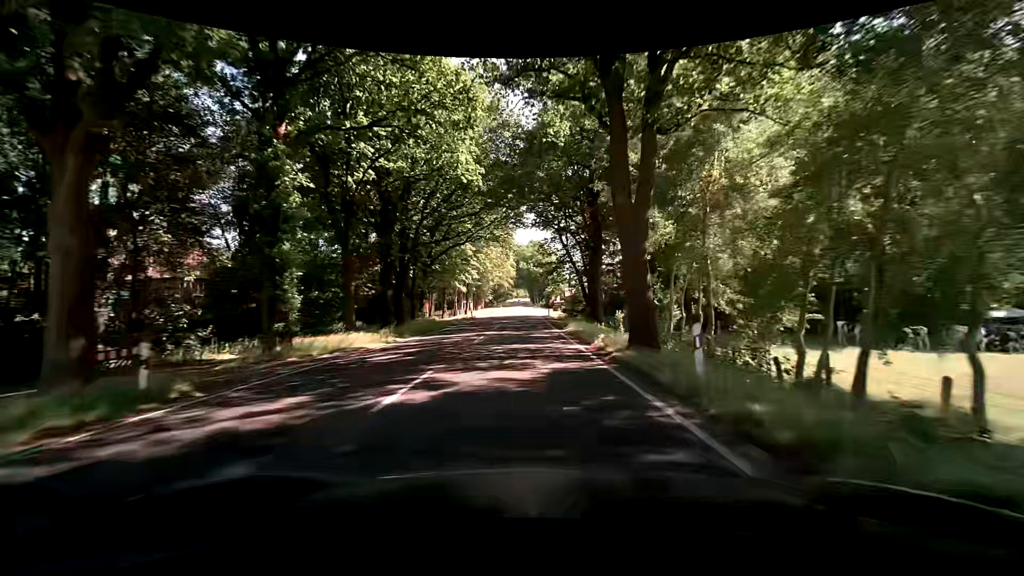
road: primary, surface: asphalt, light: Day
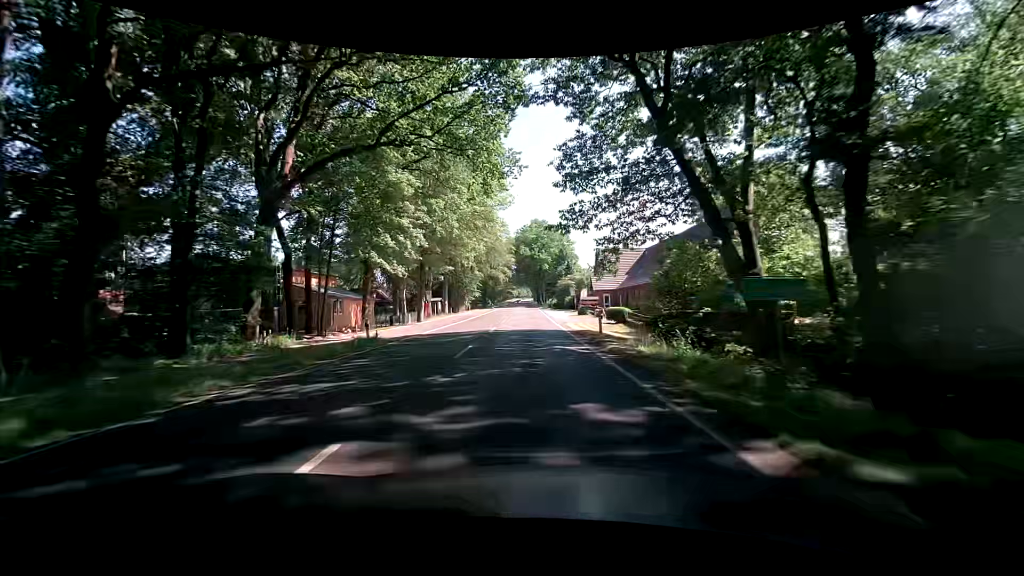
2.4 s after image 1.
(+0.1, +42.8) m; 0°
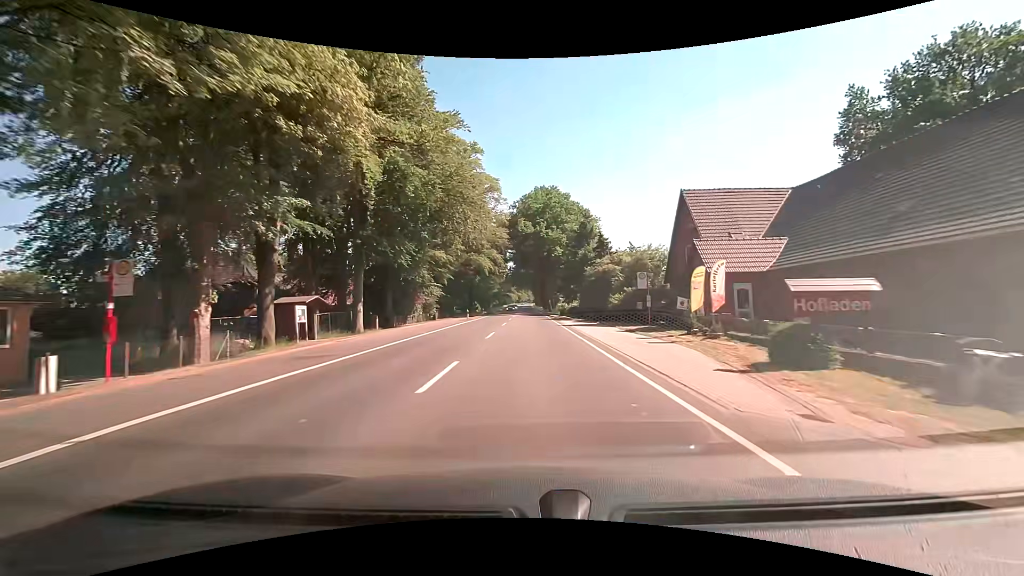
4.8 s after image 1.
(-0.2, +42.3) m; 0°
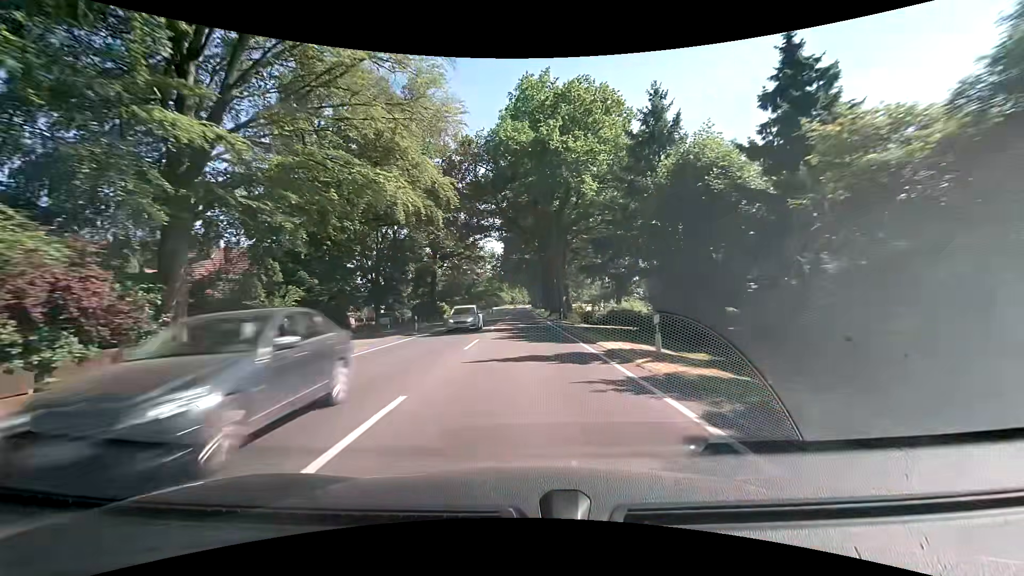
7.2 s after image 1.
(+0.3, +41.7) m; +1°
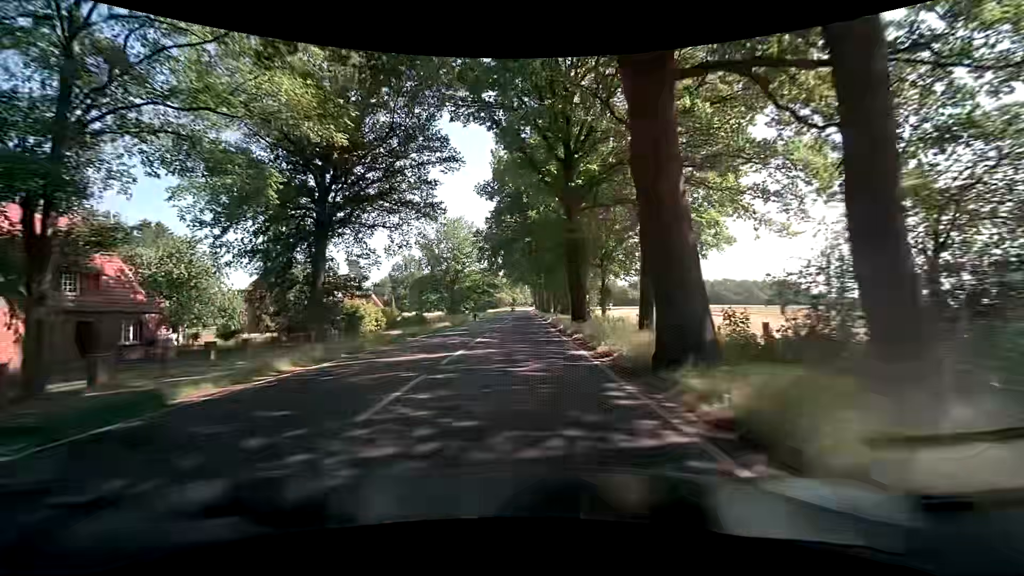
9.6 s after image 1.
(-0.1, +41.1) m; 0°
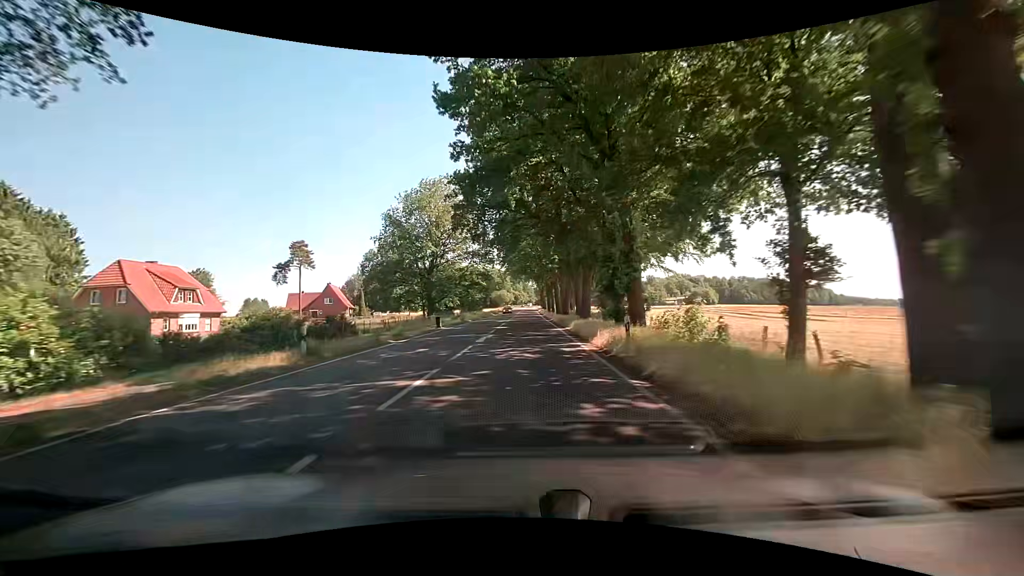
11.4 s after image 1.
(-0.1, +30.9) m; 0°
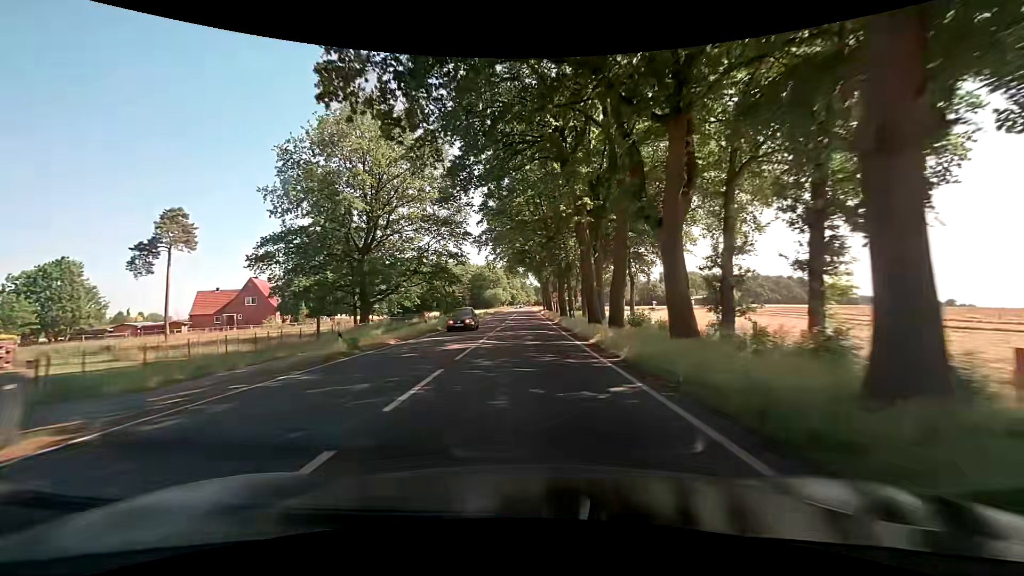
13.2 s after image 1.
(-0.2, +31.4) m; +1°
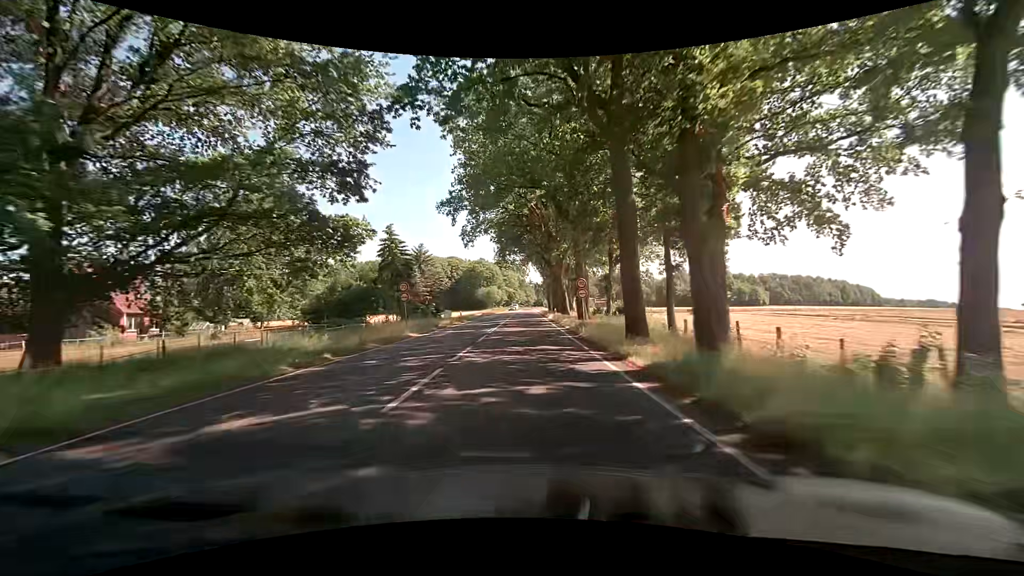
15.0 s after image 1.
(-0.2, +31.4) m; -1°
(0, +10) (0, +20) (0, +30) (0, +40) (+1, +50) (+1, +60) (+1, +70) (+1, +80) (+1, +90) (+1, +100) m
